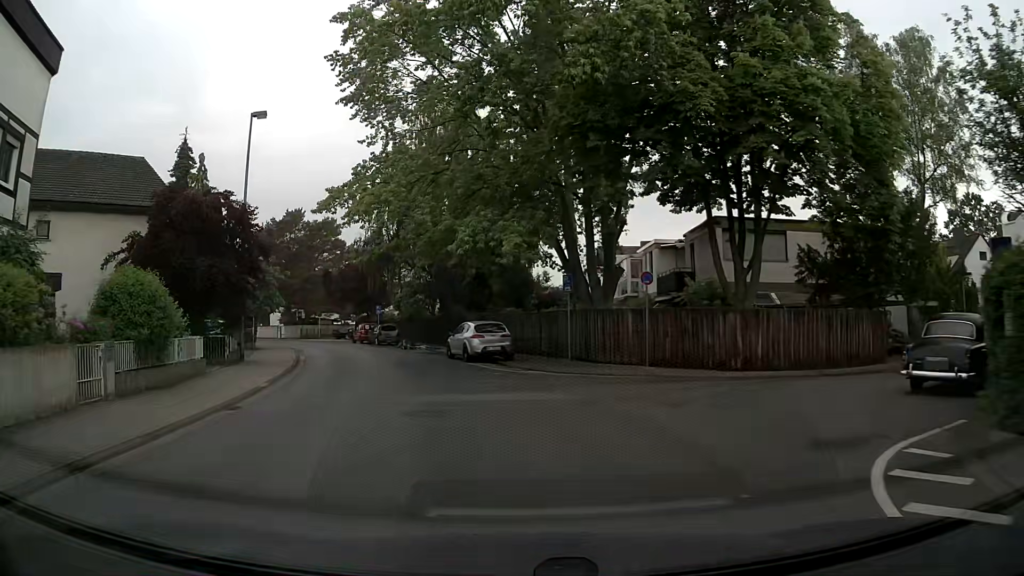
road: residential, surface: asphalt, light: Day
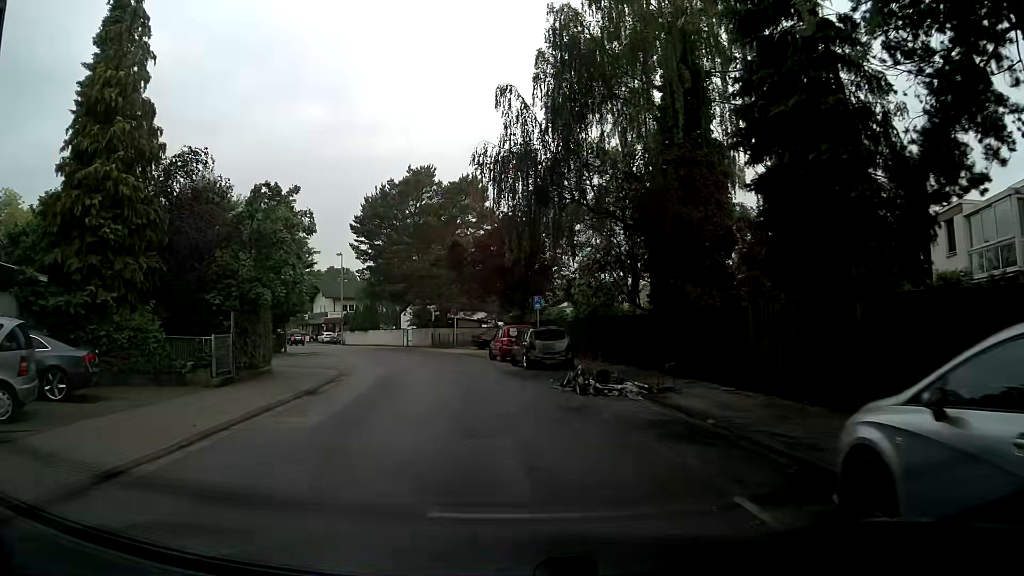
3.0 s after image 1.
(-3.3, +23.0) m; -14°
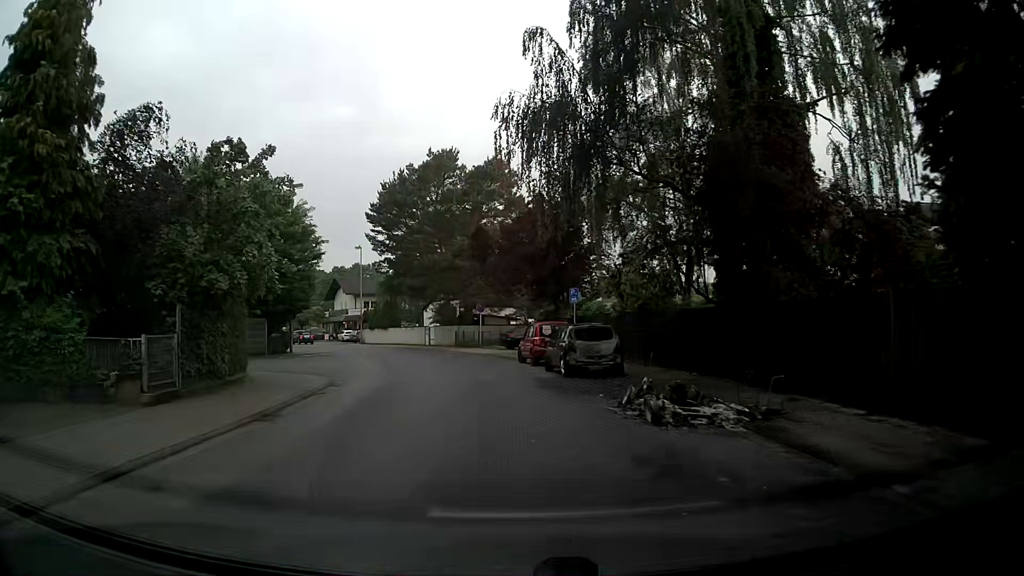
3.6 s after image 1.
(-0.2, +4.7) m; -3°
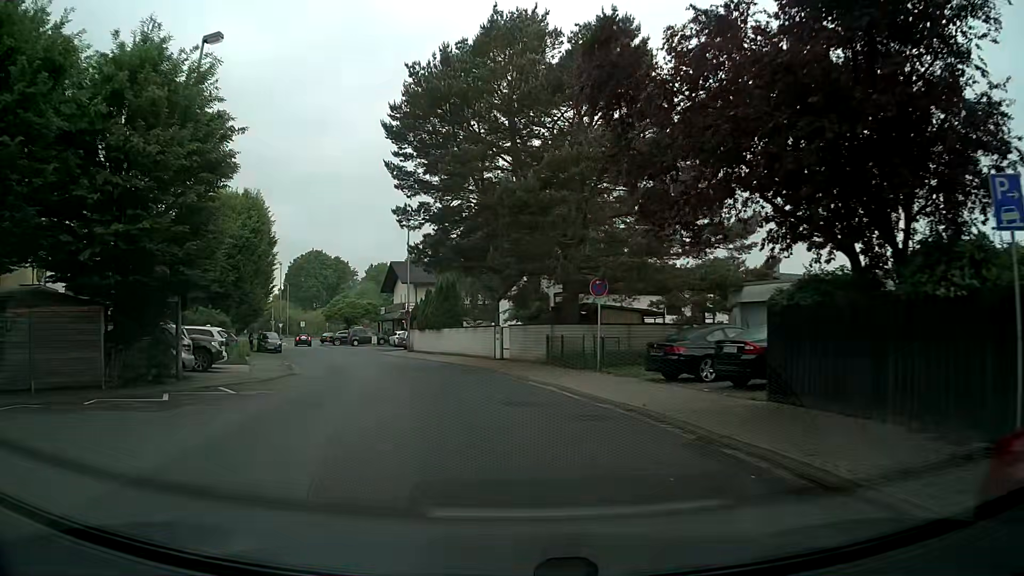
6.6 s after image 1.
(-1.9, +23.3) m; -8°
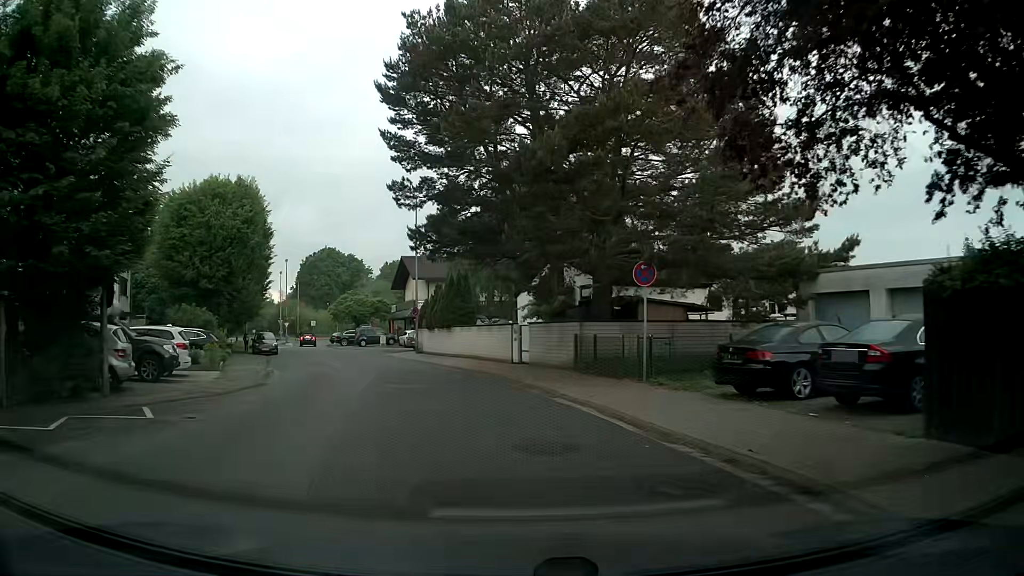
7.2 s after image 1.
(-0.1, +4.7) m; -1°
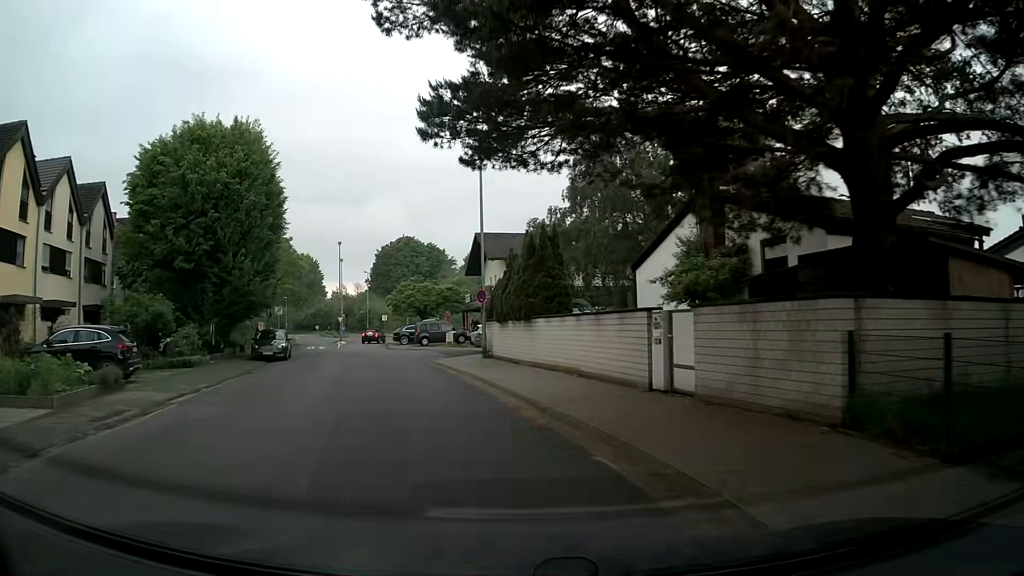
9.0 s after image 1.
(-0.9, +14.1) m; -9°
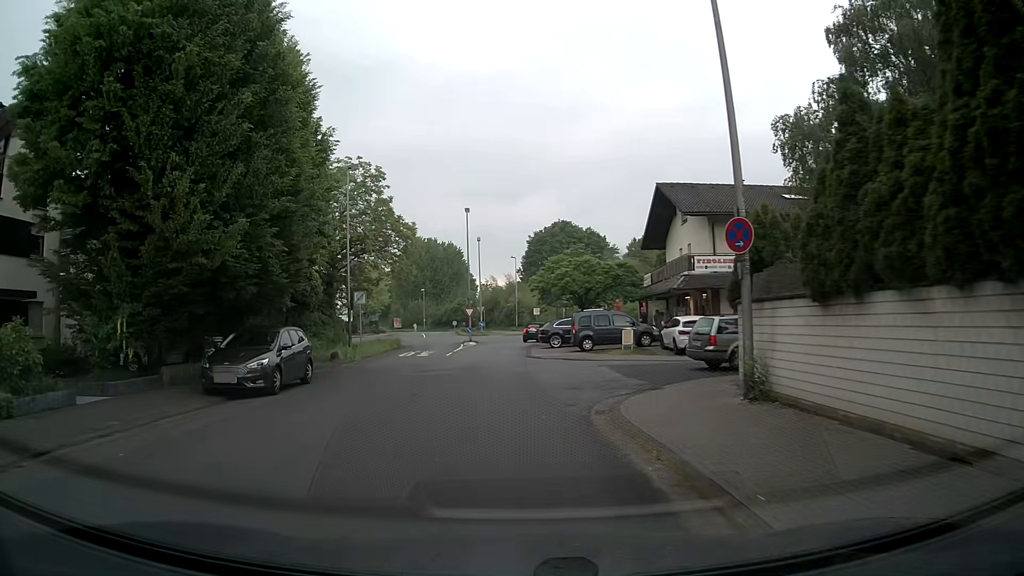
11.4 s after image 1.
(-2.2, +18.6) m; -13°
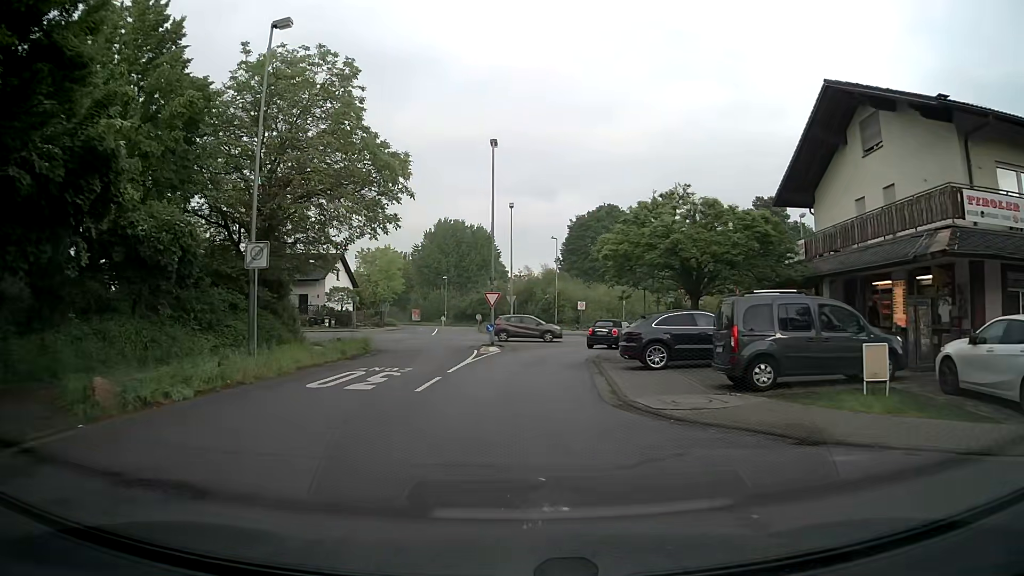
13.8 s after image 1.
(-0.8, +18.7) m; -2°
(0, +10) (0, +20) (+2, +30) (+7, +38) (+17, +41) (+27, +41) (+37, +41) (+47, +40) (+57, +39) (+67, +39) m
